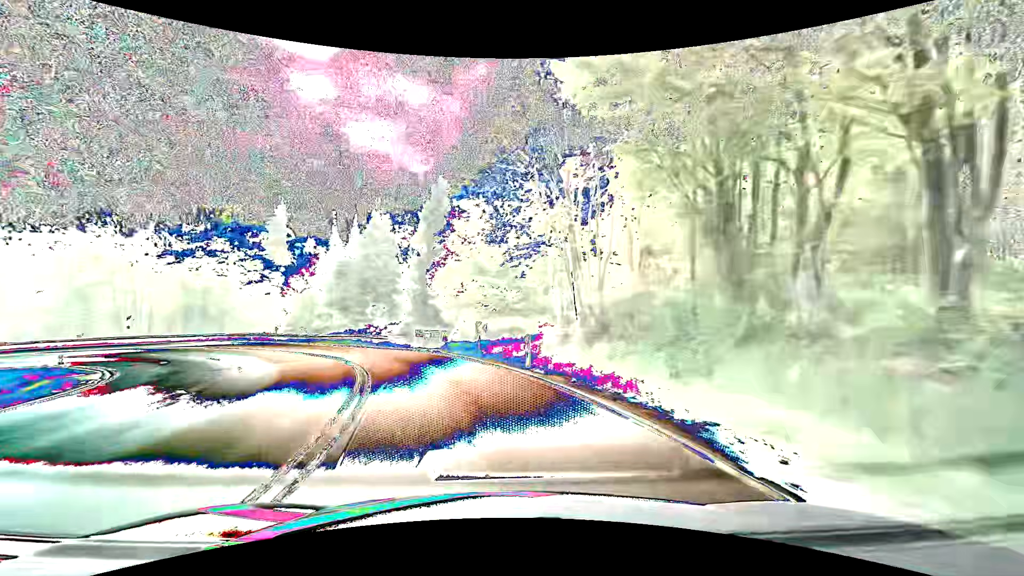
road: primary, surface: asphalt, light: Day
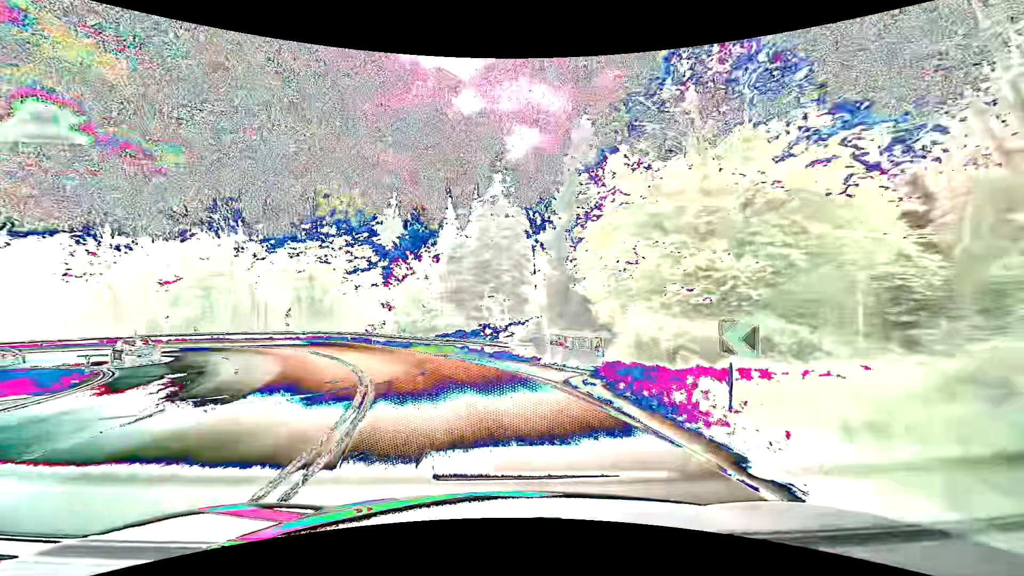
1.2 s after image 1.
(-2.0, +15.0) m; -16°
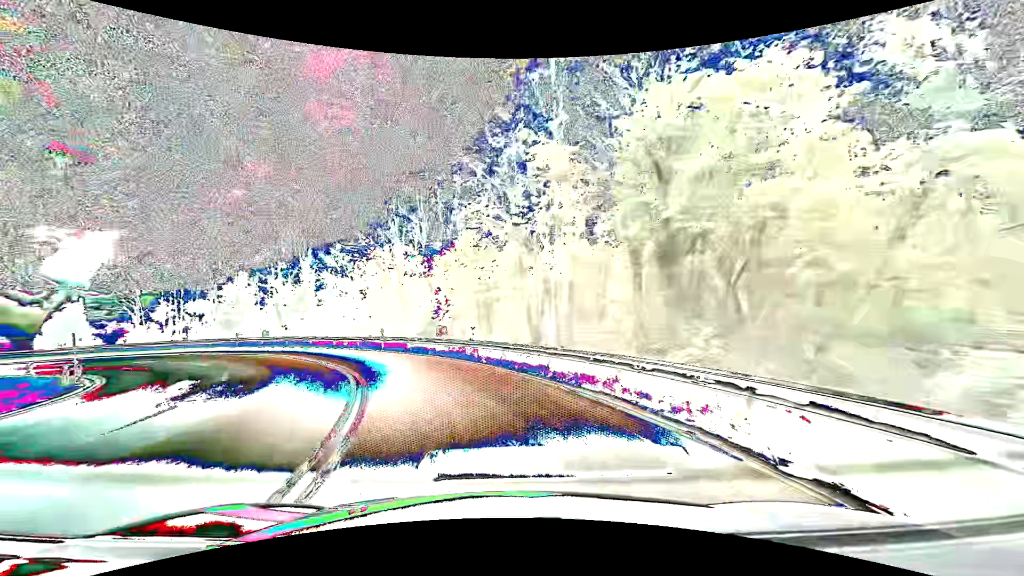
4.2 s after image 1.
(-12.5, +34.9) m; -39°
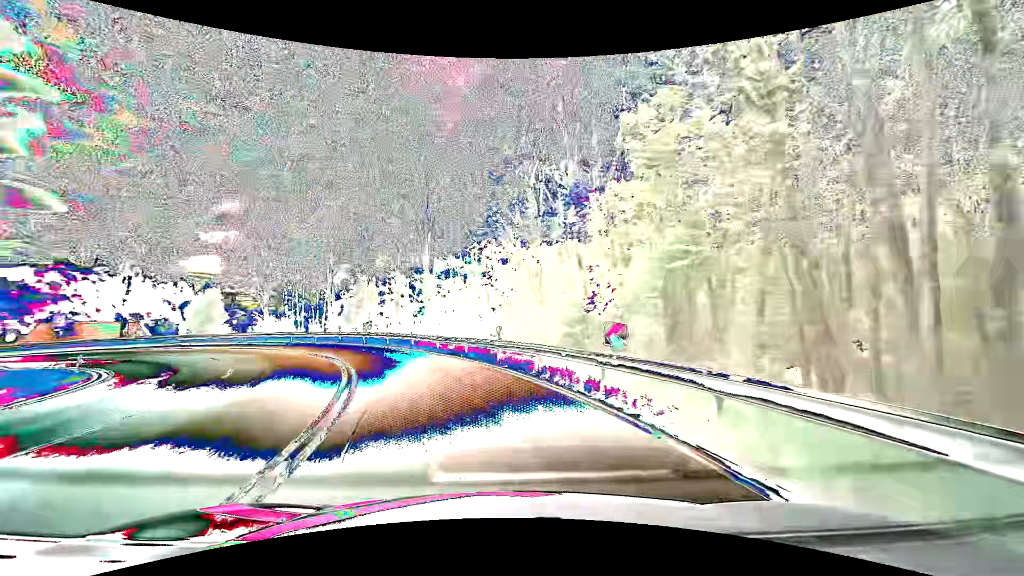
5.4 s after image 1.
(-2.2, +14.9) m; -17°
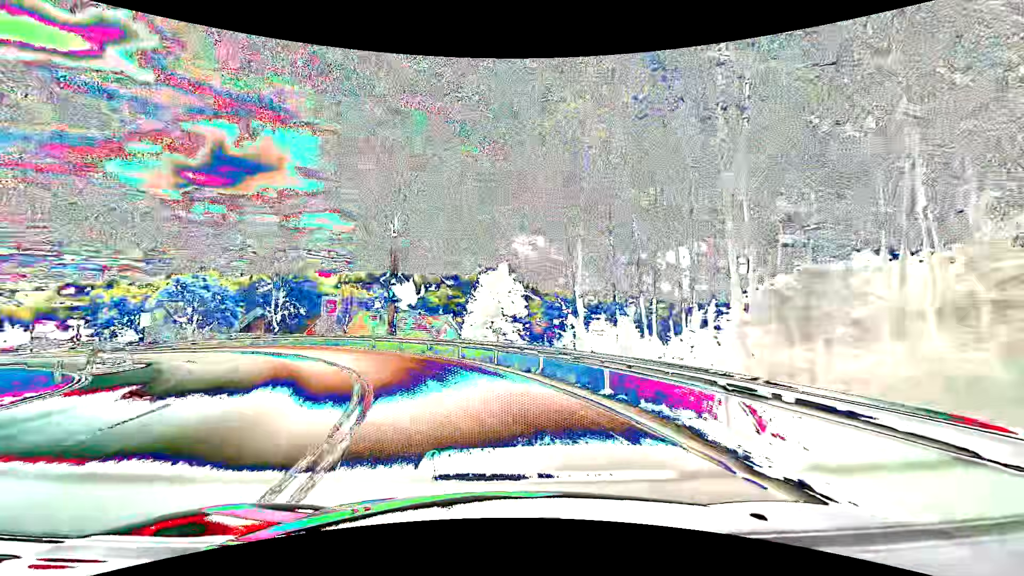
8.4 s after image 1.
(-12.9, +34.8) m; -39°
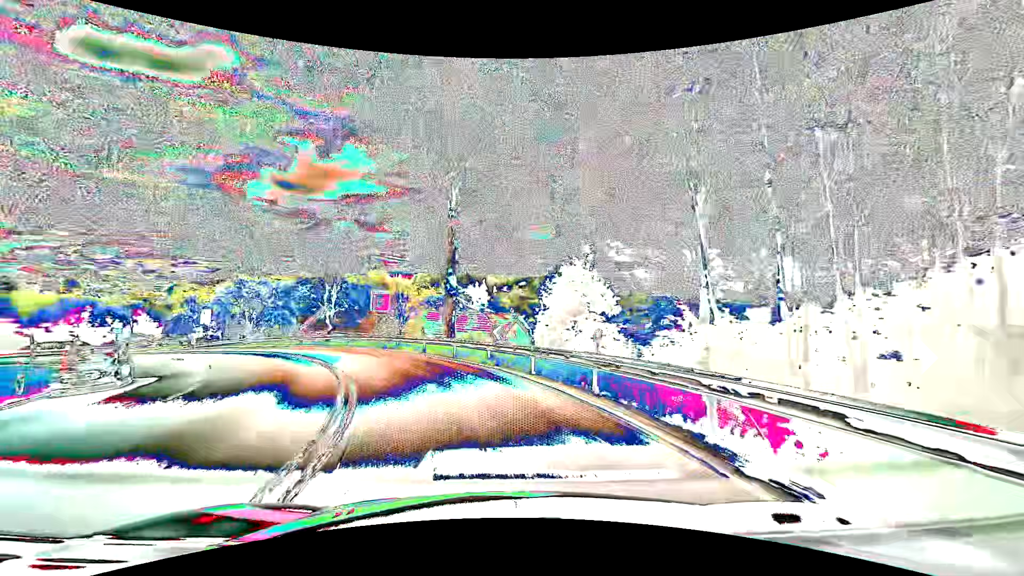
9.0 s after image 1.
(-0.6, +7.6) m; -8°
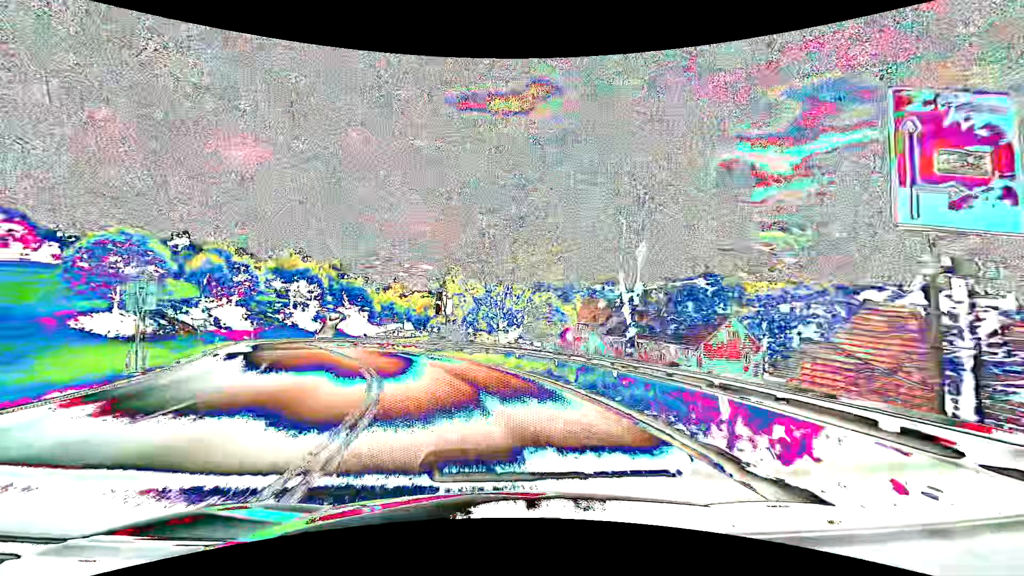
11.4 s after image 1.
(-9.0, +28.6) m; -34°
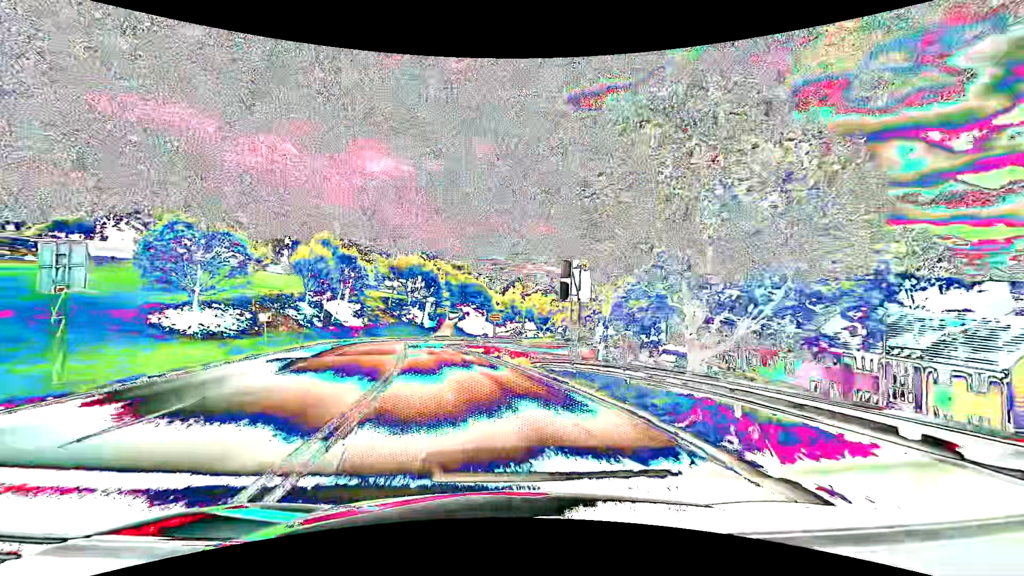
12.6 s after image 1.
(-1.9, +15.1) m; -13°
(-1, +10) (-2, +20) (-4, +30) (-6, +39) (-8, +49) (-10, +59) (-11, +69) (-11, +79) (-9, +89) (-6, +99) m
